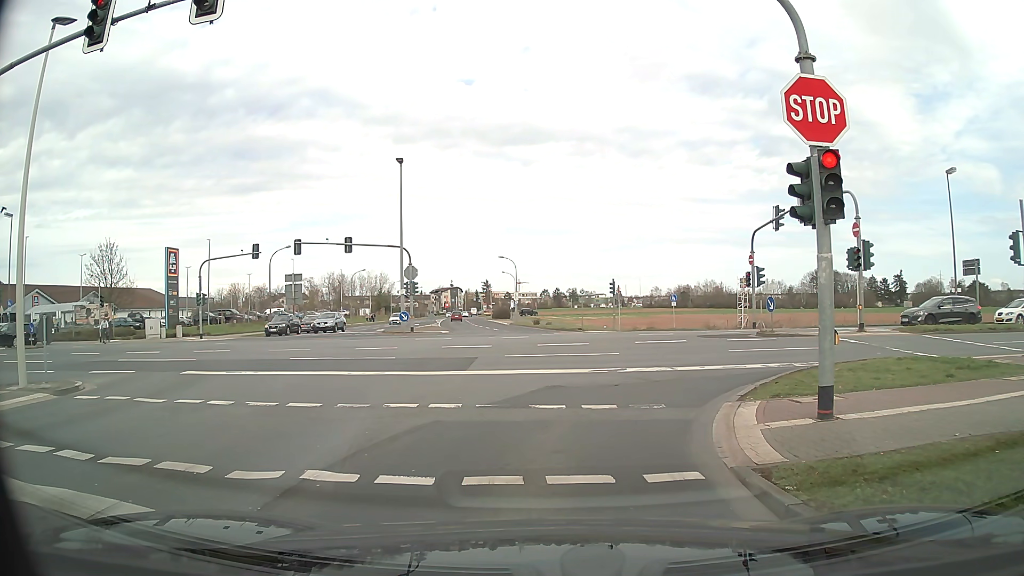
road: tertiary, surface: asphalt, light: Day
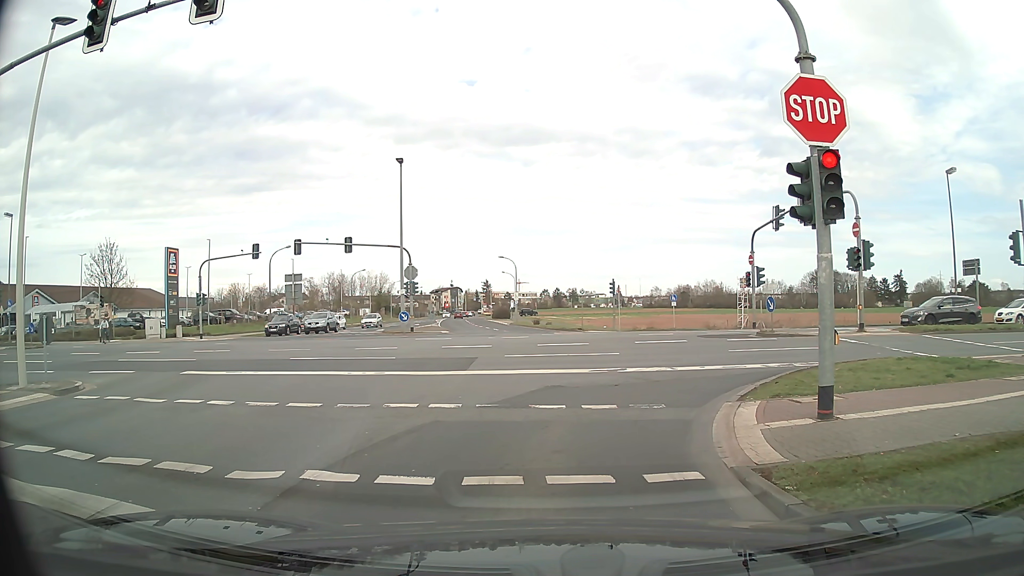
(0.0, 0.0) m; 0°
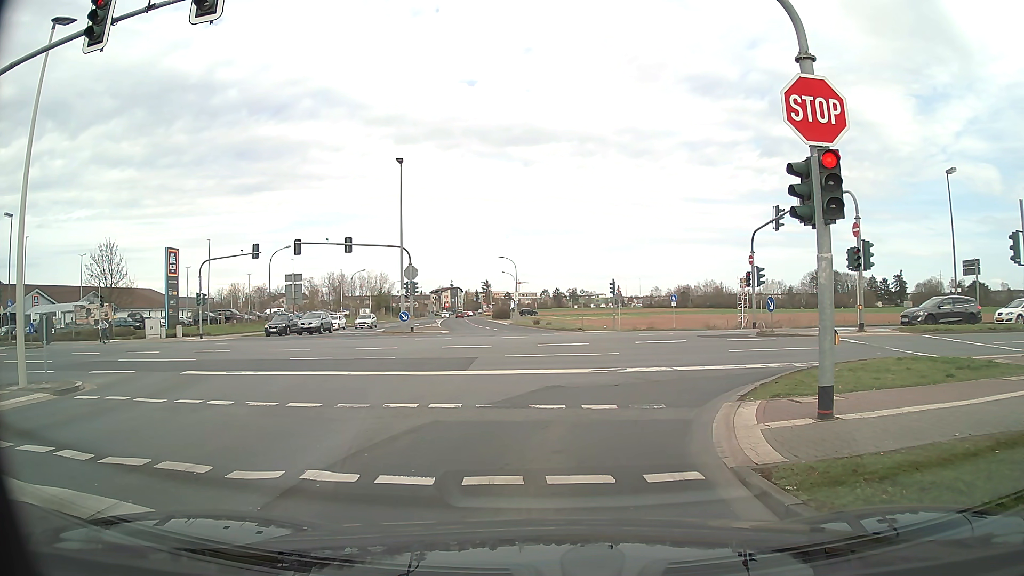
(0.0, 0.0) m; 0°
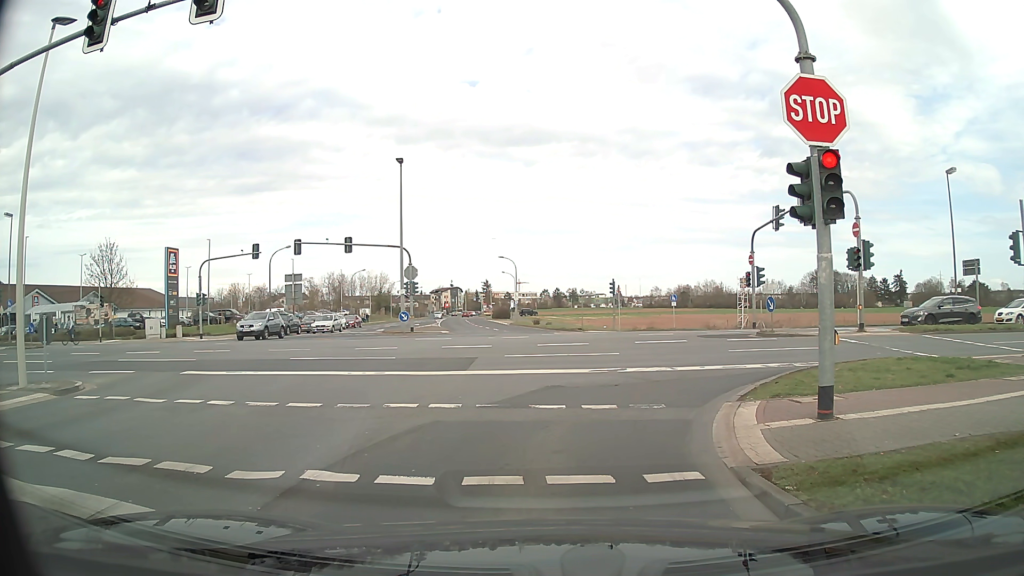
(0.0, 0.0) m; 0°
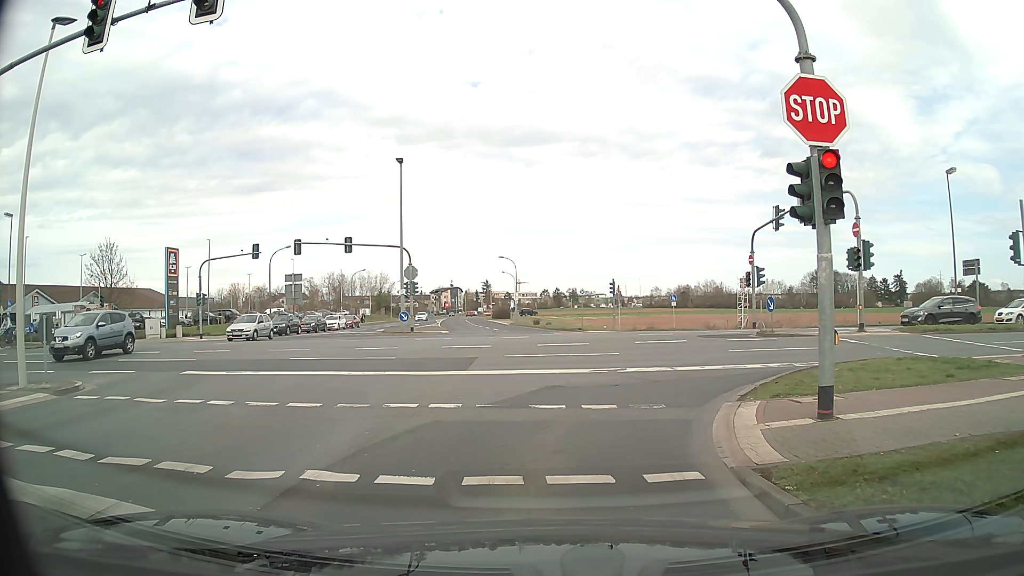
(0.0, 0.0) m; 0°
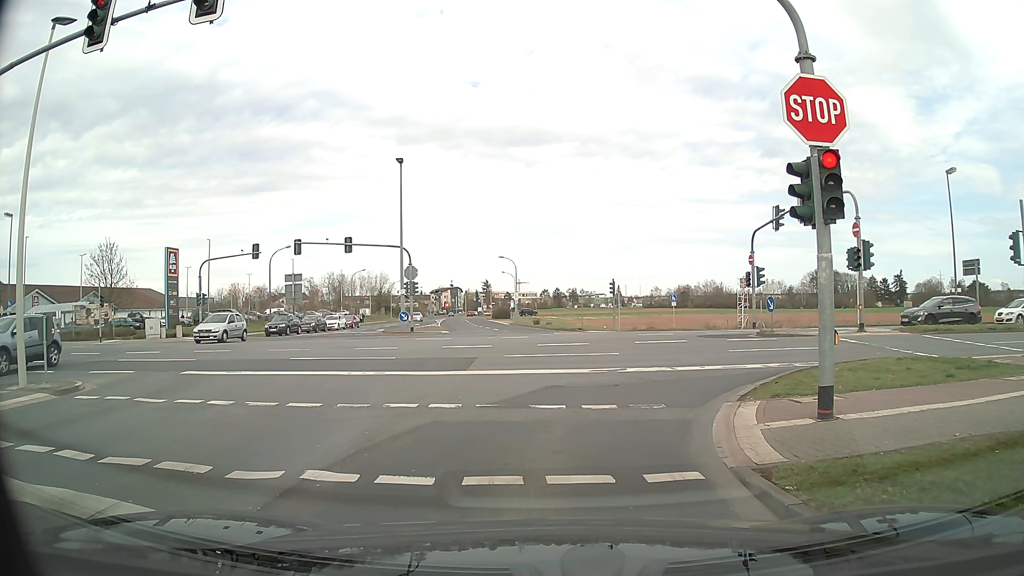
(0.0, 0.0) m; 0°
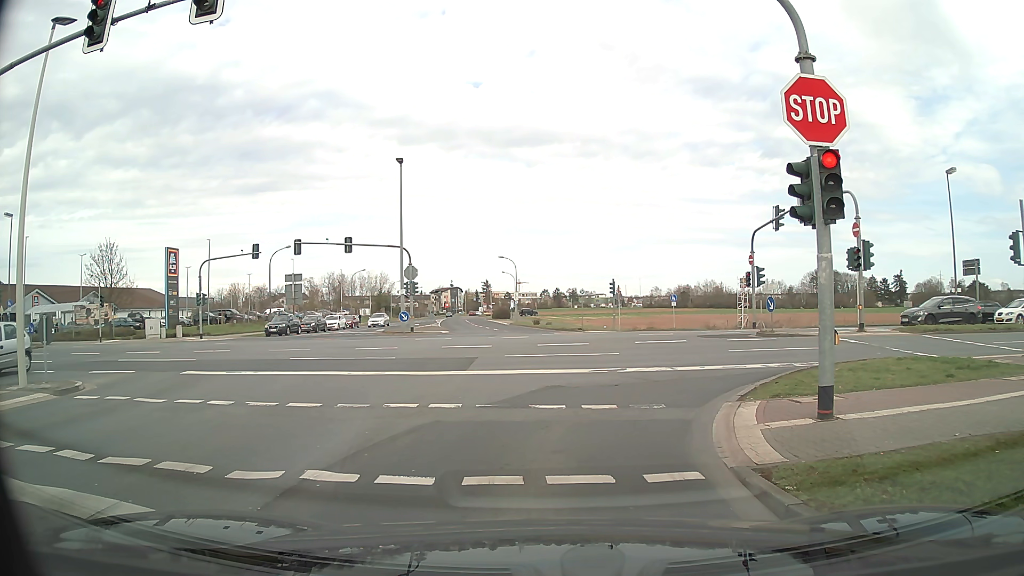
(0.0, 0.0) m; 0°
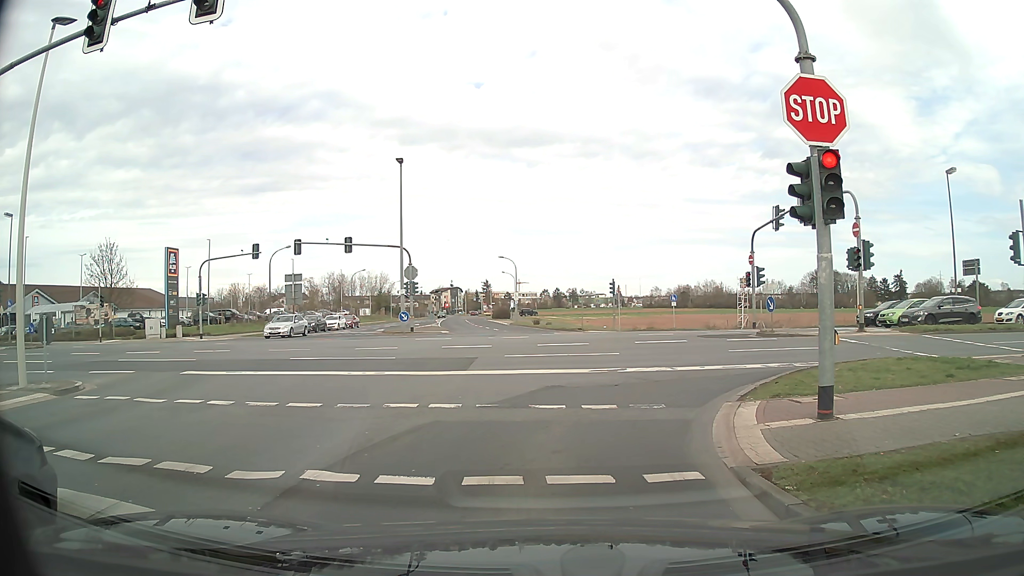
(0.0, 0.0) m; 0°
